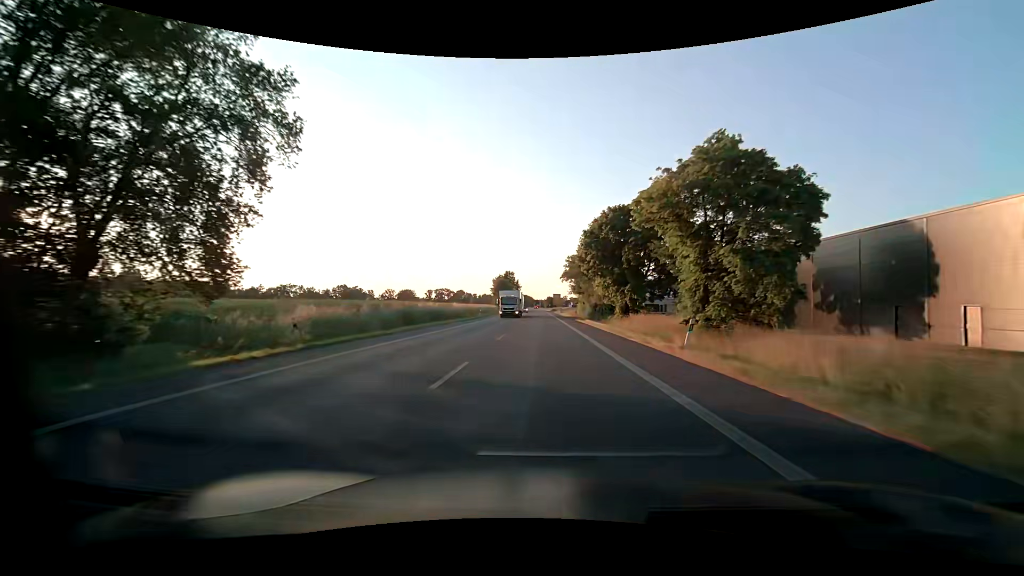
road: primary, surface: asphalt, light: Day
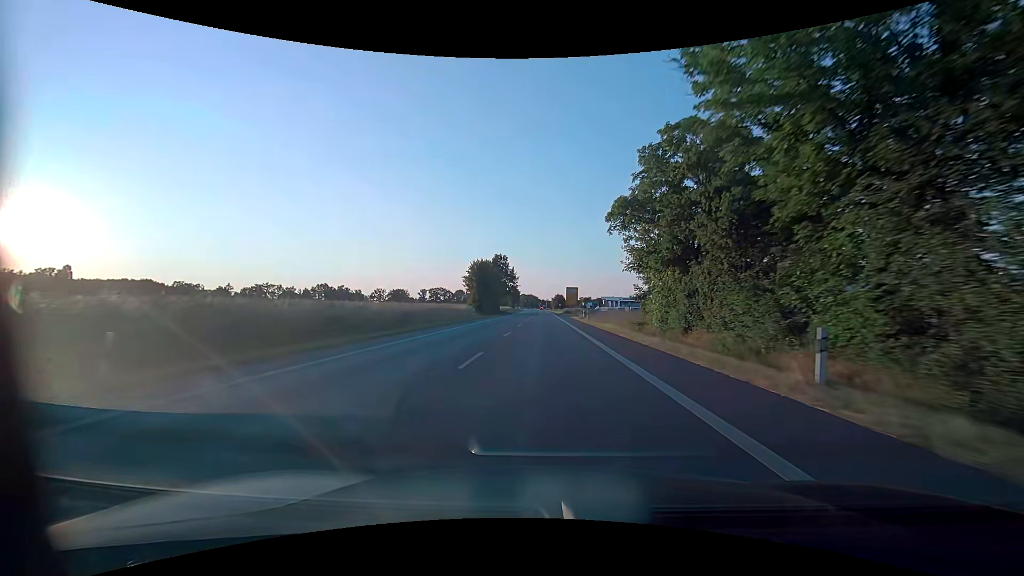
(-0.6, +58.0) m; -1°
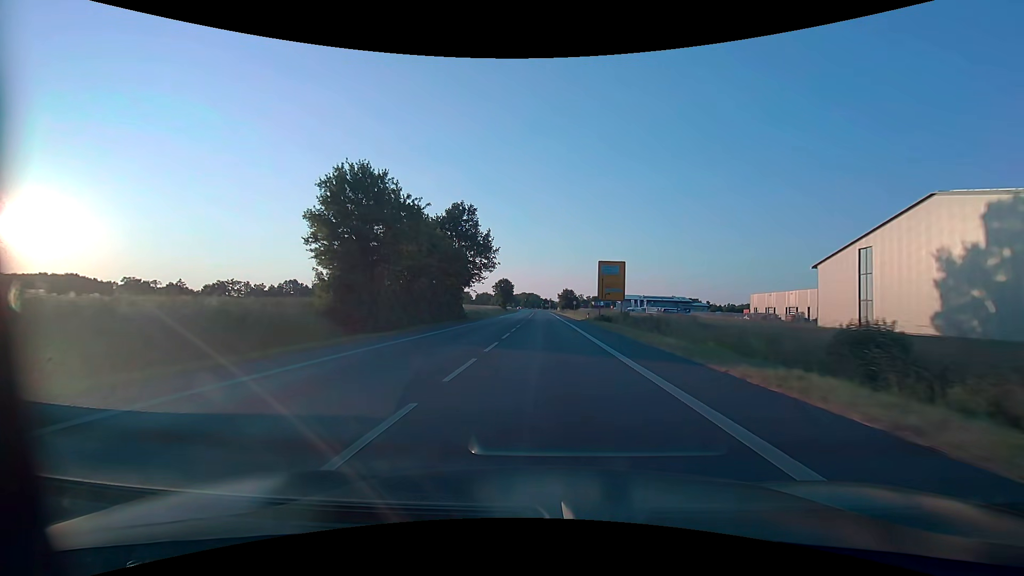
(-0.2, +58.1) m; 0°
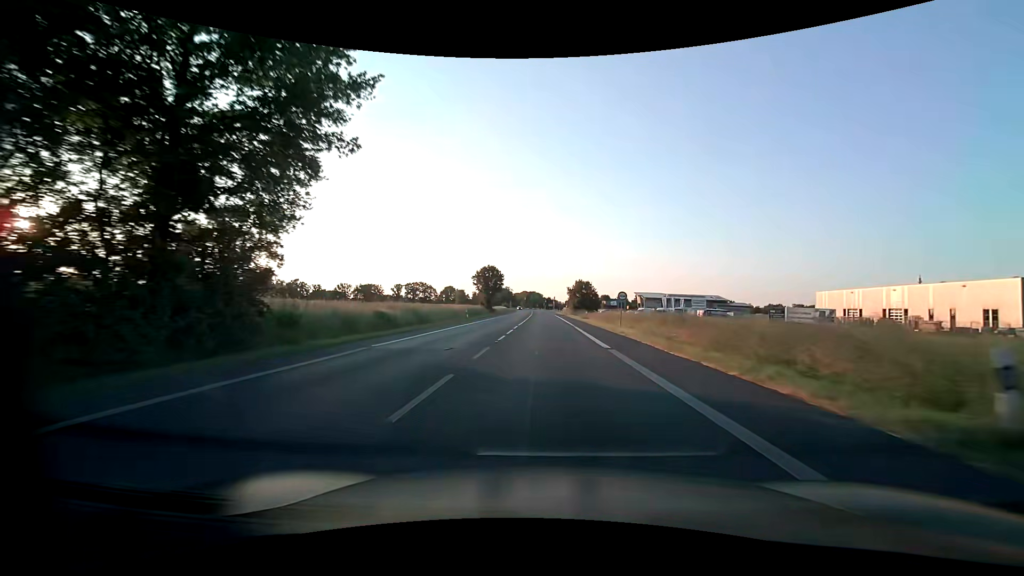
(-0.1, +46.5) m; 0°
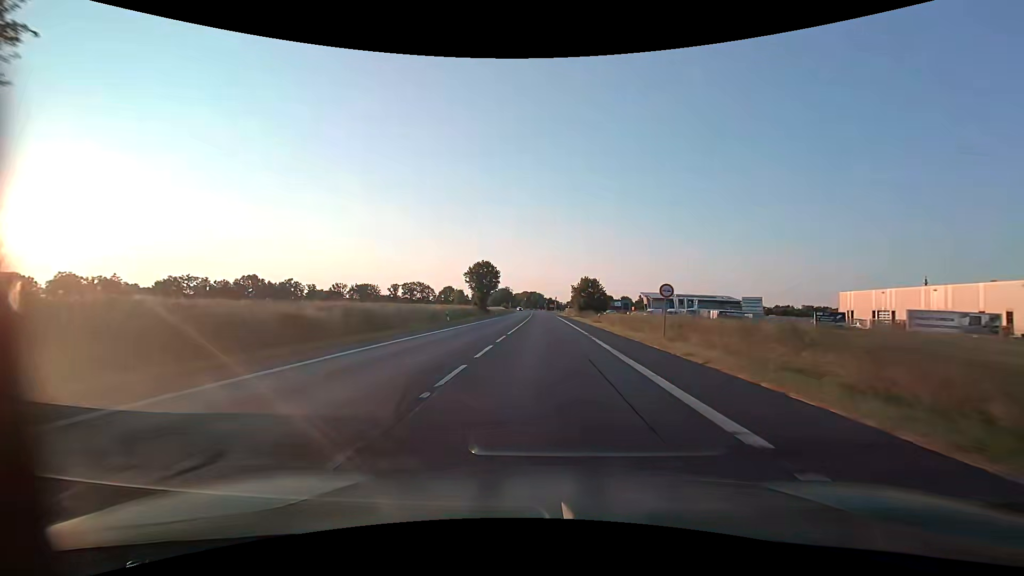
(0.0, +11.6) m; 0°
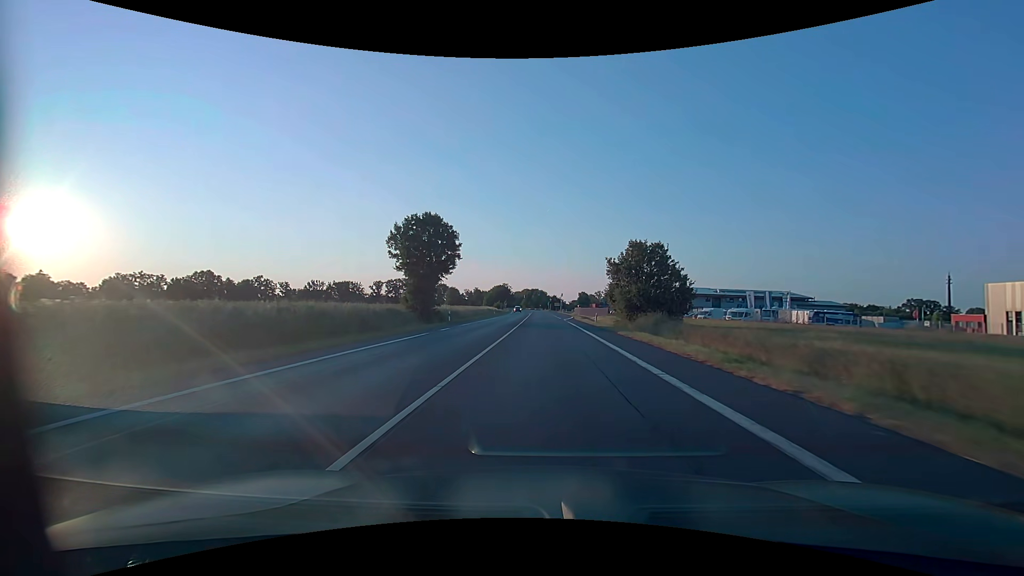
(0.0, +46.5) m; 0°
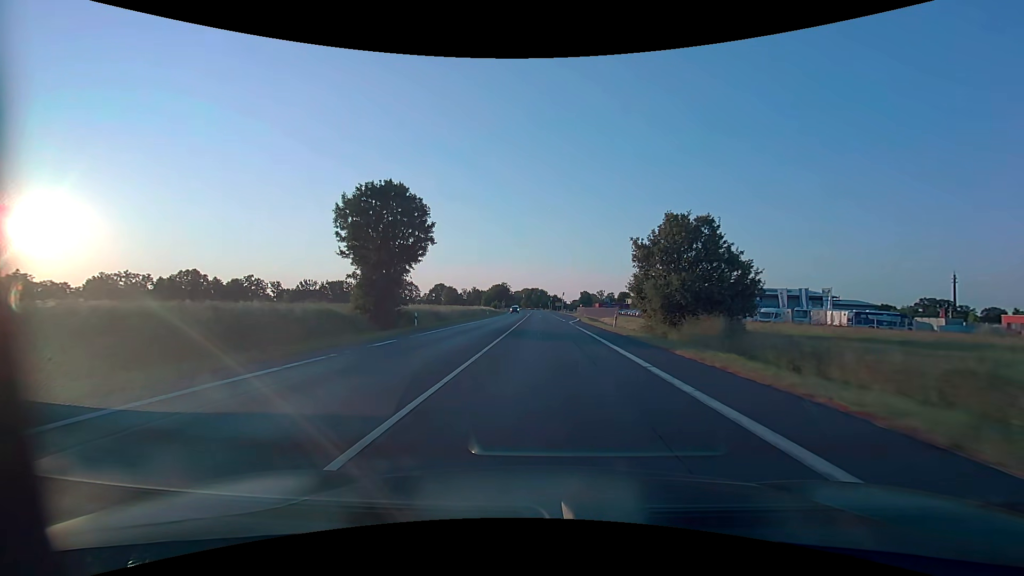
(0.0, +11.6) m; 0°
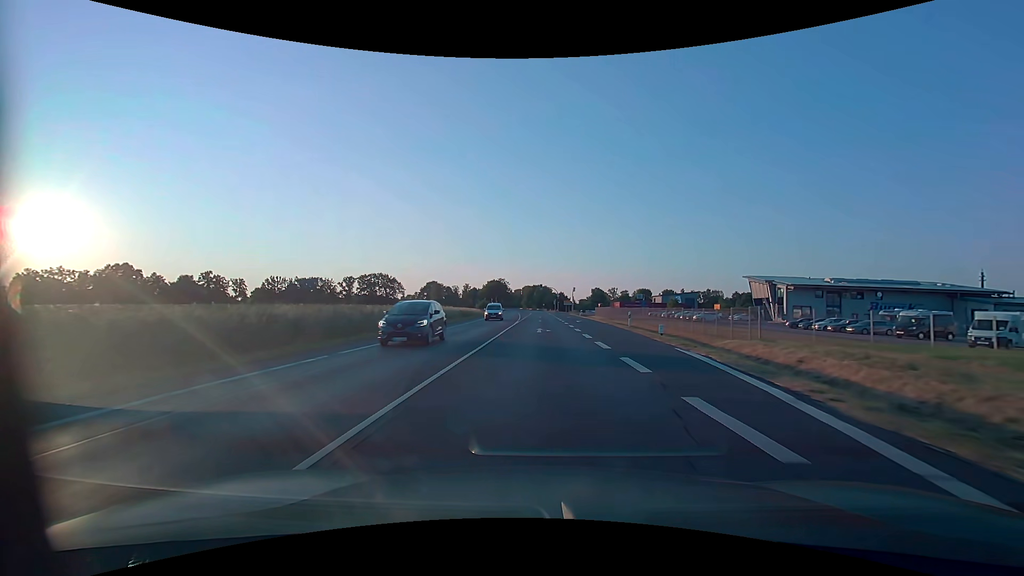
(-0.2, +46.5) m; -1°
(0, +10) (0, +20) (0, +30) (0, +40) (0, +50) (0, +60) (-1, +70) (-1, +80) (-1, +90) (-1, +100) m
